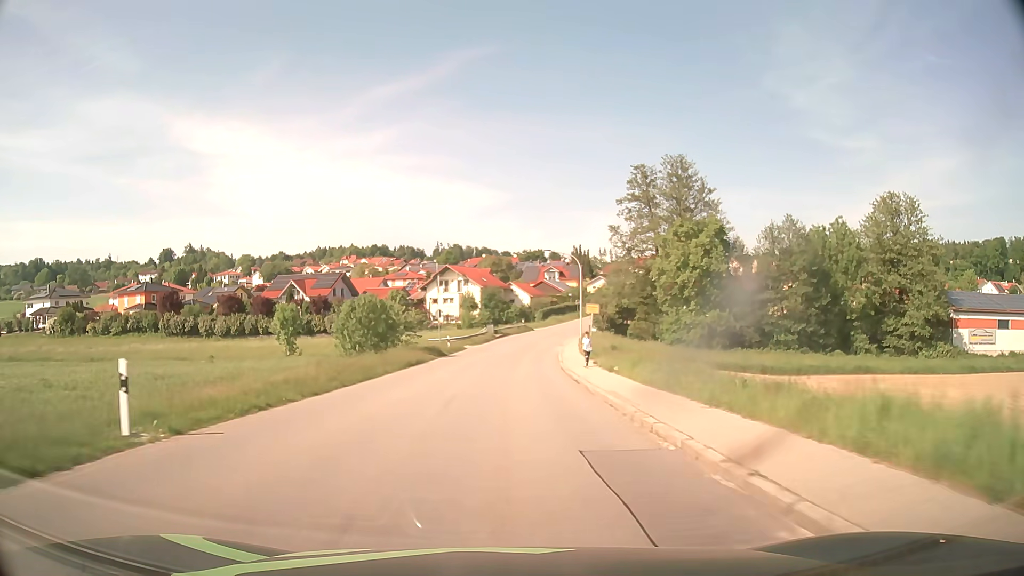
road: tertiary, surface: asphalt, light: Day
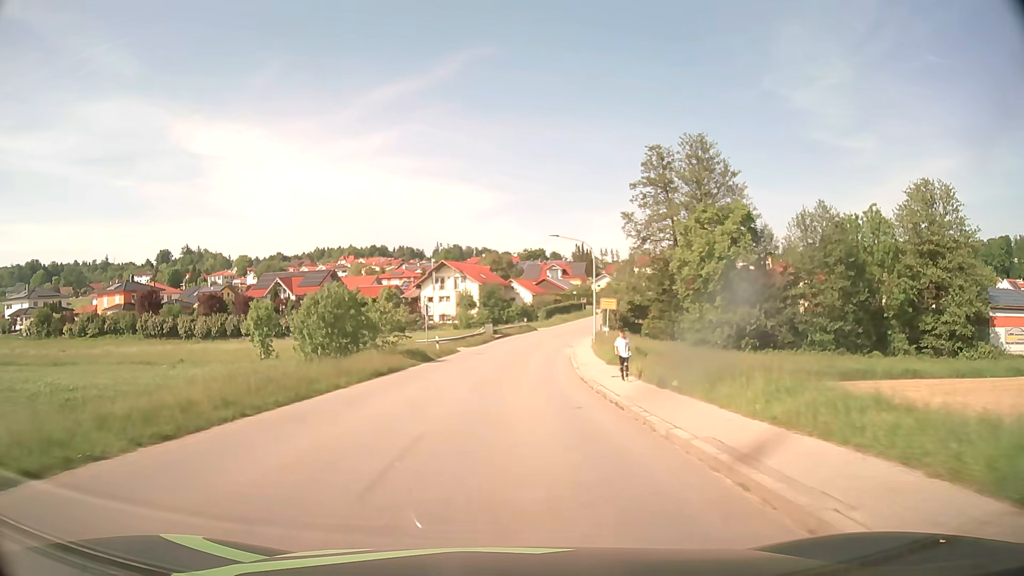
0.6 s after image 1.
(0.0, +7.6) m; 0°
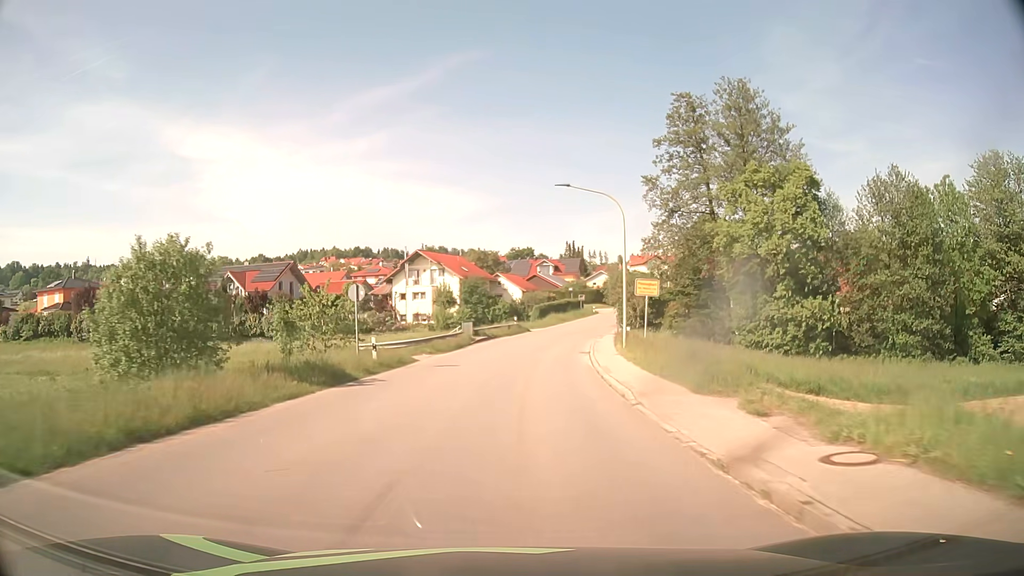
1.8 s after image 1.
(+0.1, +15.1) m; +1°
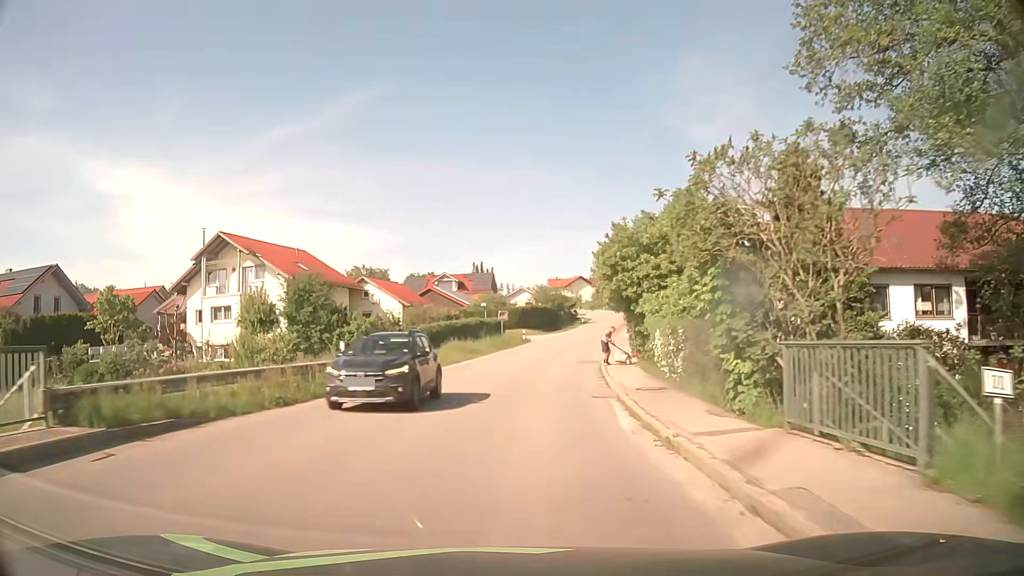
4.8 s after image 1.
(+2.7, +37.8) m; +8°
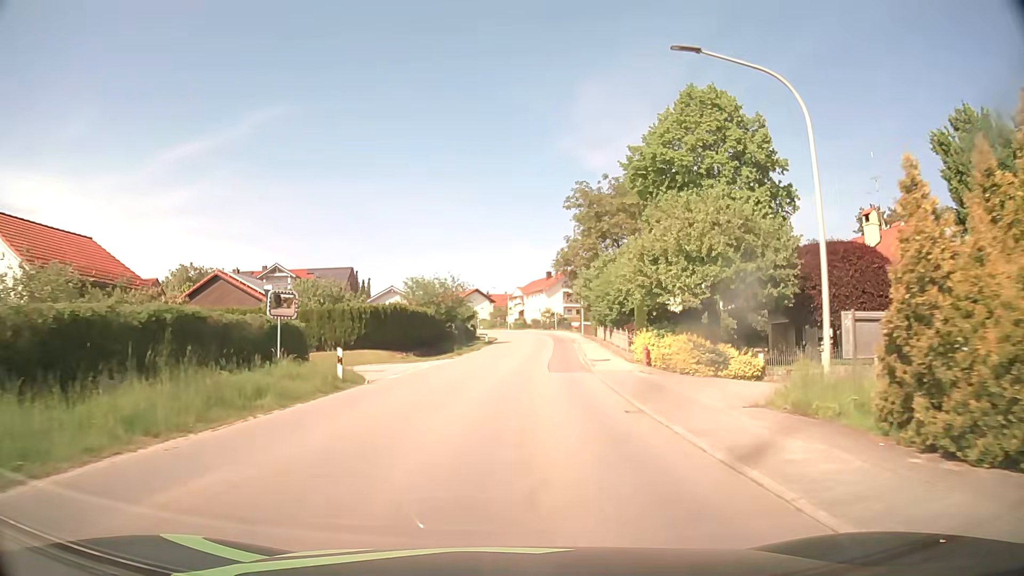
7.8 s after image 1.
(+2.7, +37.6) m; +9°
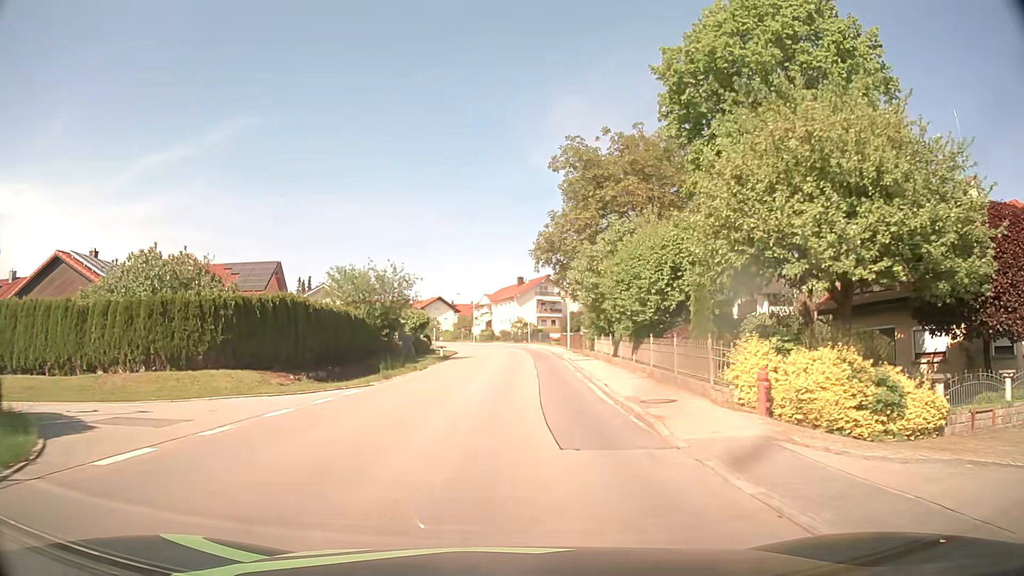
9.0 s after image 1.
(+0.3, +15.4) m; +2°
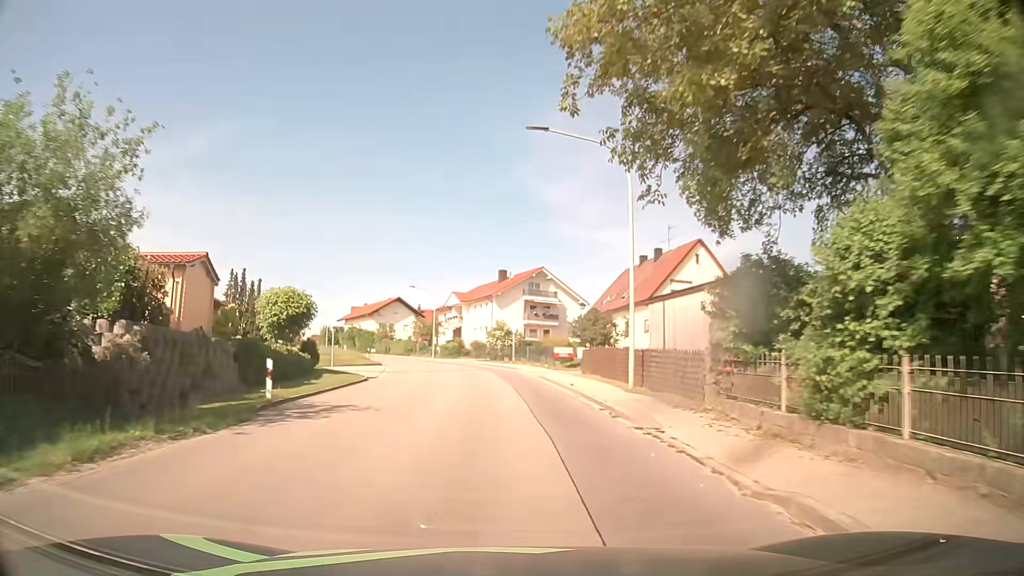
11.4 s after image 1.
(+0.7, +30.9) m; +2°
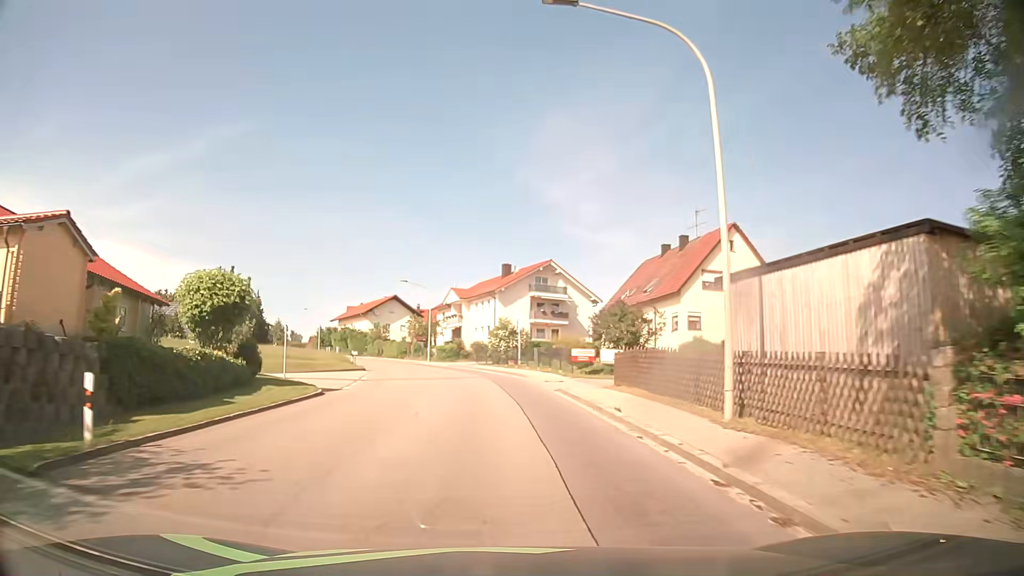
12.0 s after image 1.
(0.0, +7.7) m; 0°
(0, +10) (0, +20) (-1, +30) (-3, +40) (-5, +49) (-9, +59) (-13, +68) (-18, +77) (-22, +86) (-27, +95) m
